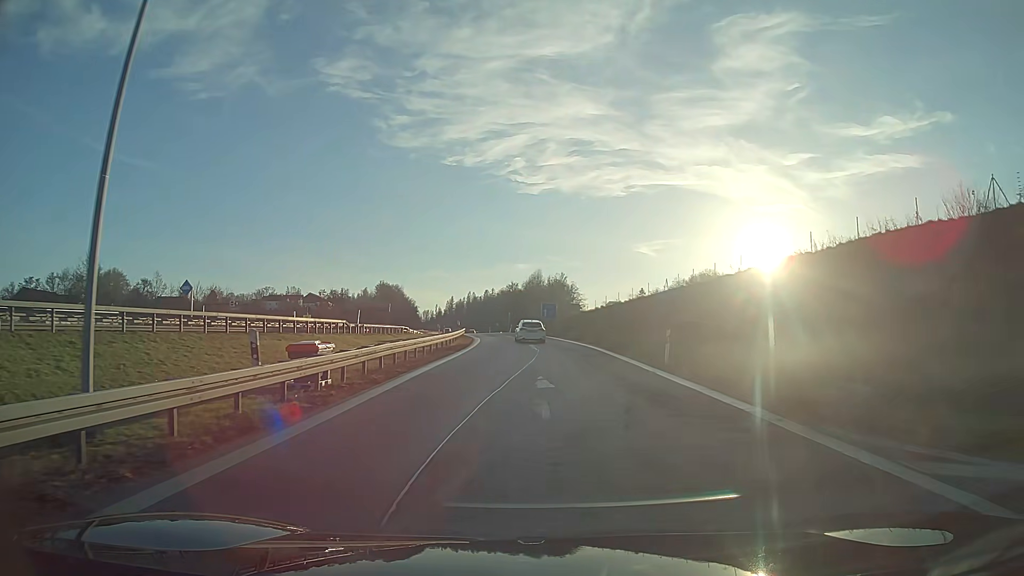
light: Day
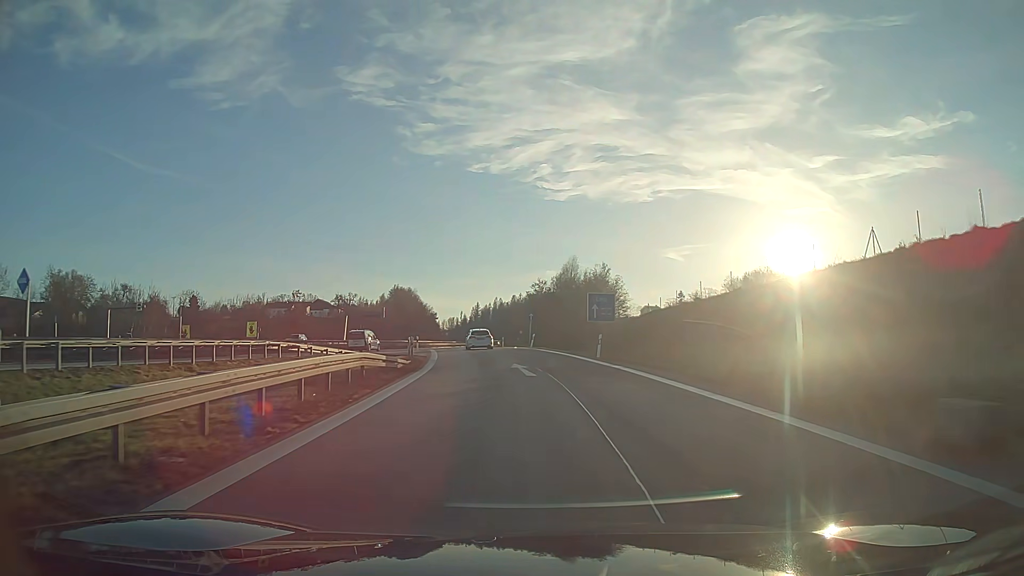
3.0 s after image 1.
(-0.6, +36.6) m; -3°
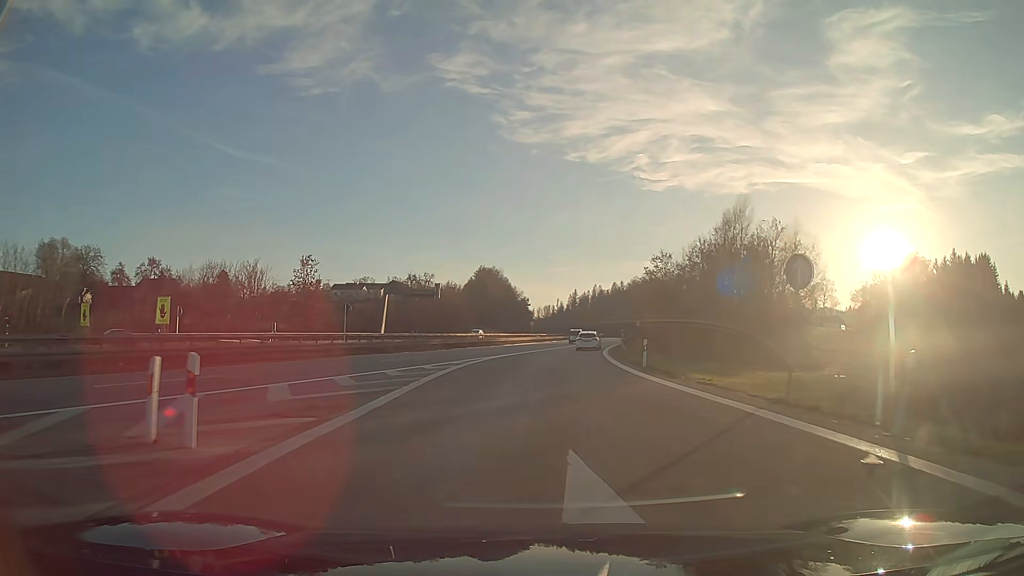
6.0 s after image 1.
(-3.5, +43.0) m; -7°
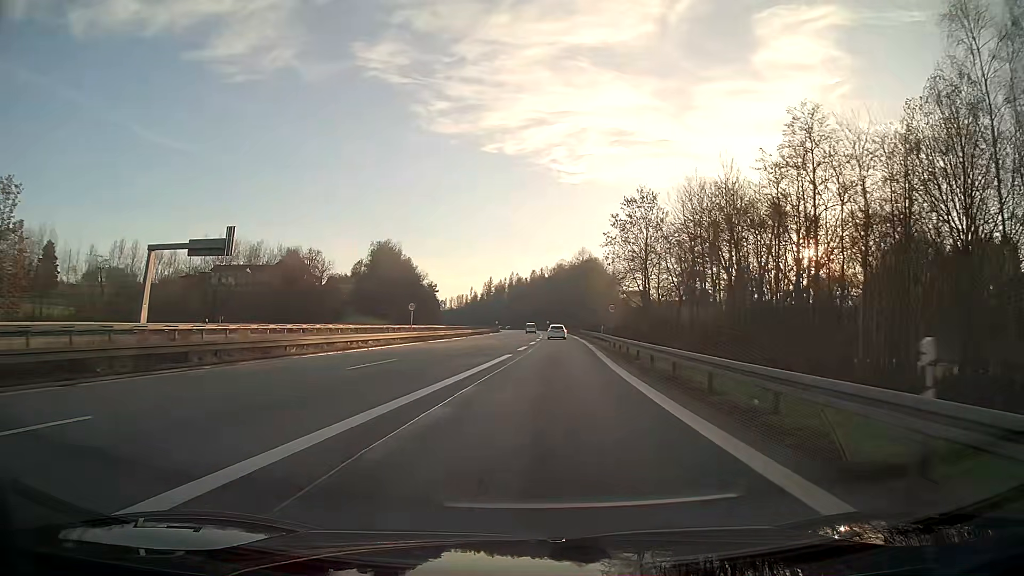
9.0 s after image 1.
(+2.7, +46.5) m; +7°
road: motorway_link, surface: asphalt
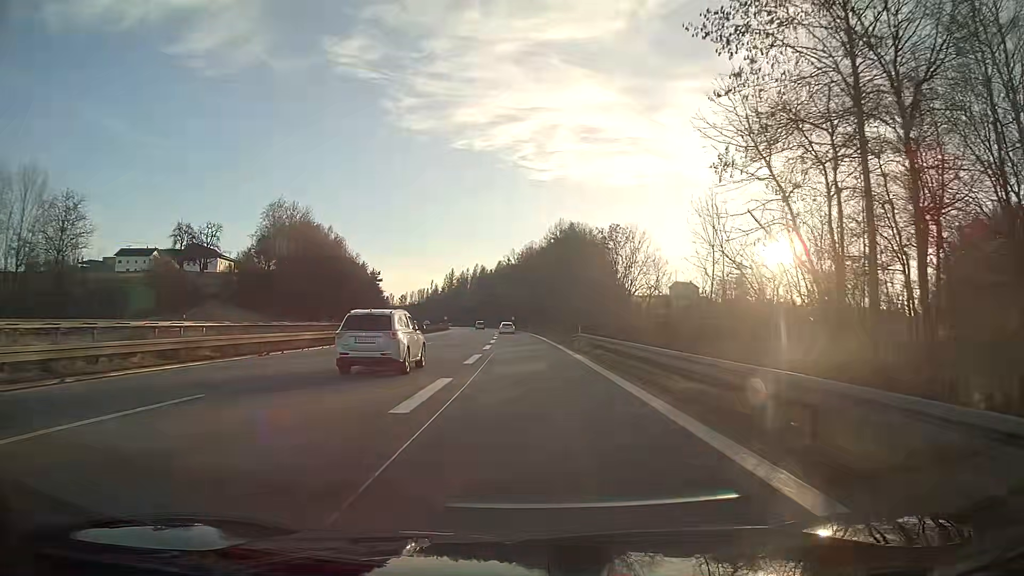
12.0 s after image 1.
(+1.5, +50.5) m; +2°
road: motorway
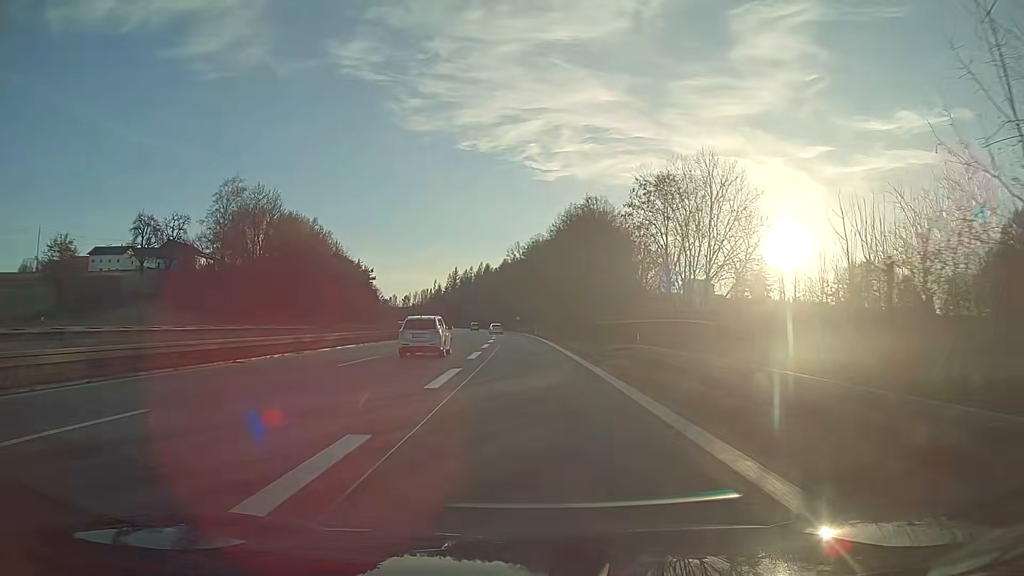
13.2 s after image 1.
(-0.1, +19.9) m; -1°
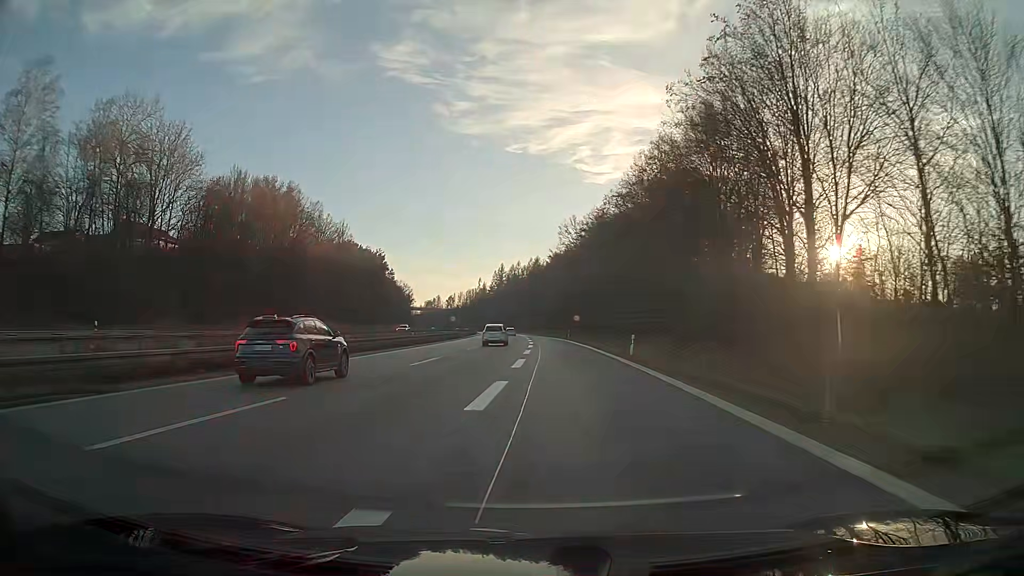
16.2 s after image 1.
(-1.7, +51.2) m; -4°
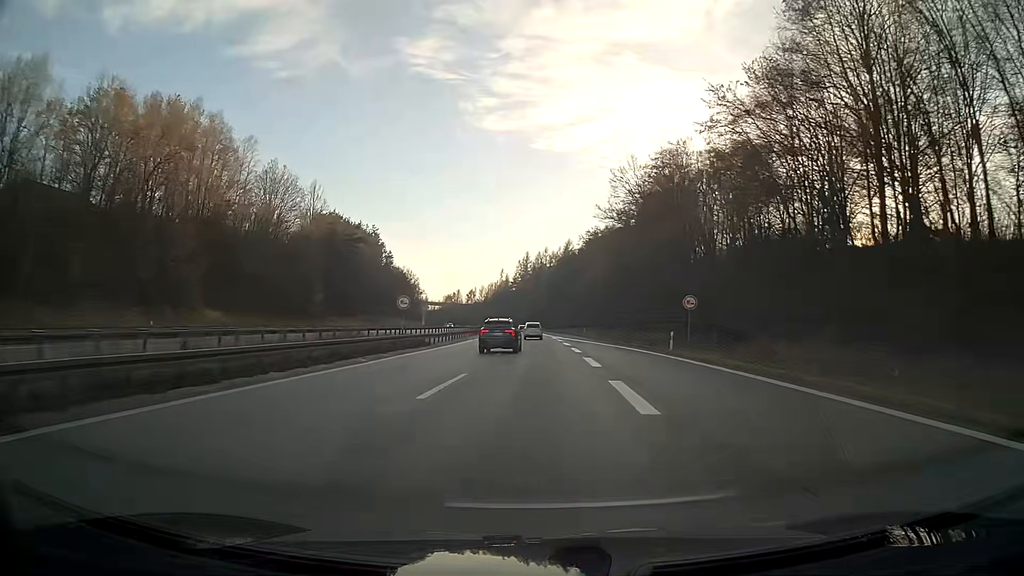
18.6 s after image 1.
(-1.2, +48.8) m; -2°
